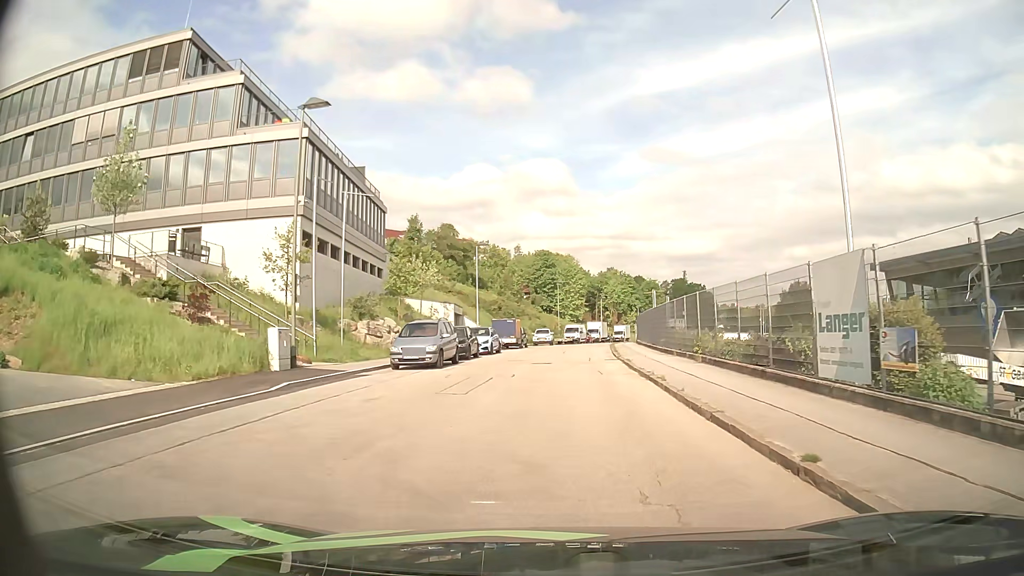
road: residential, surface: asphalt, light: Day
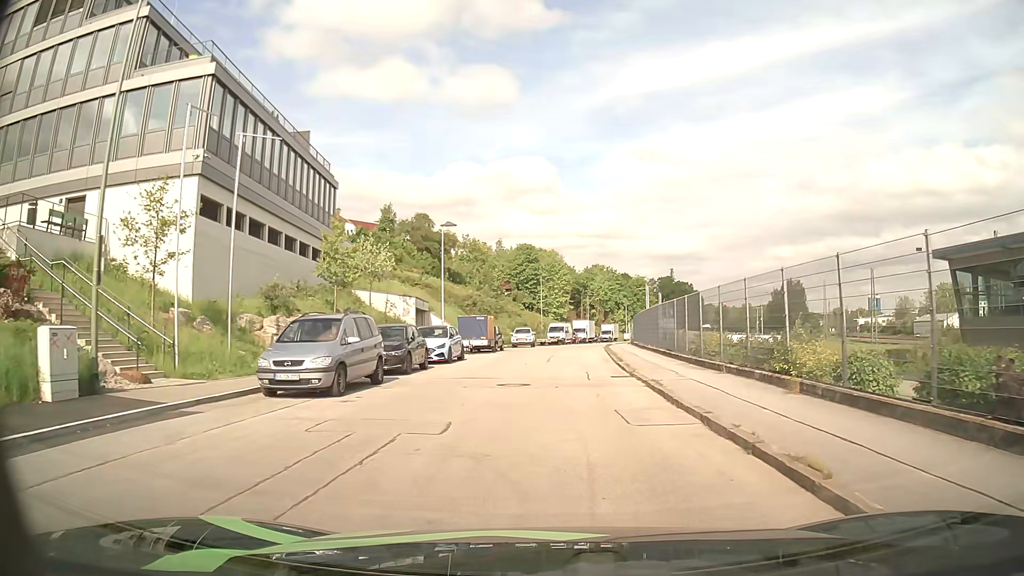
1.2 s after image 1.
(+0.1, +9.2) m; +2°
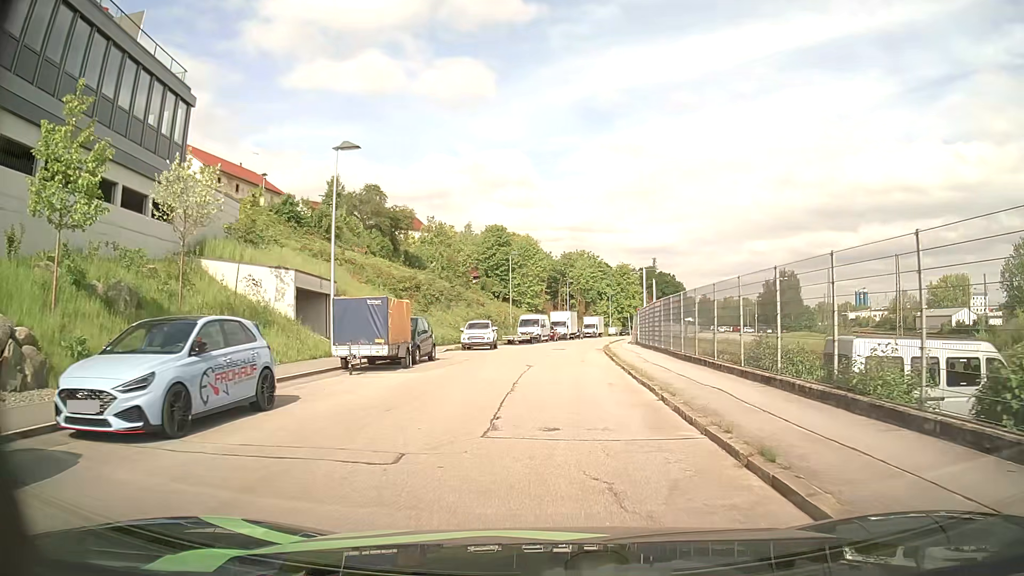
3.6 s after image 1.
(+0.3, +18.0) m; +1°
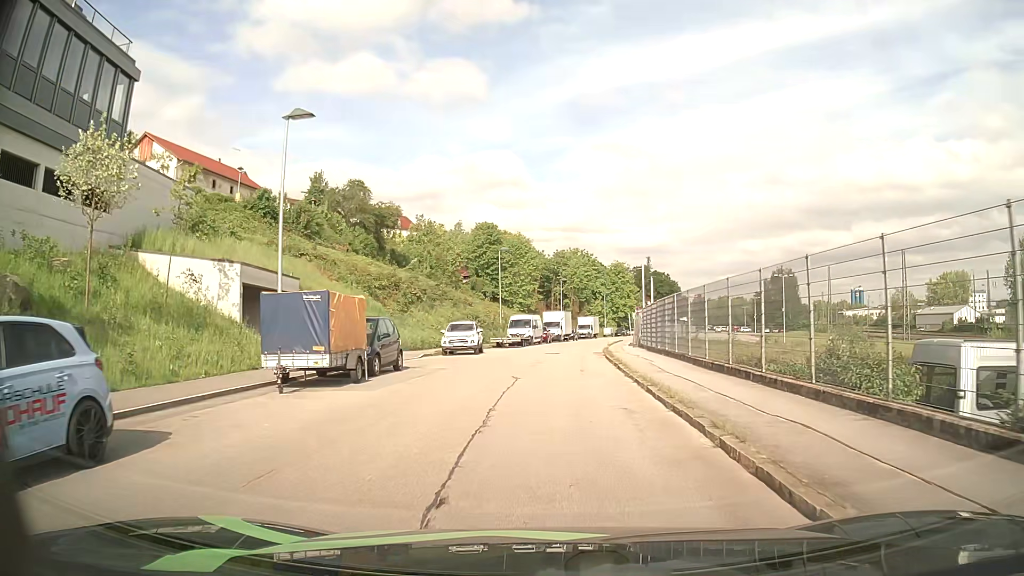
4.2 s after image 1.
(+0.1, +4.4) m; +1°
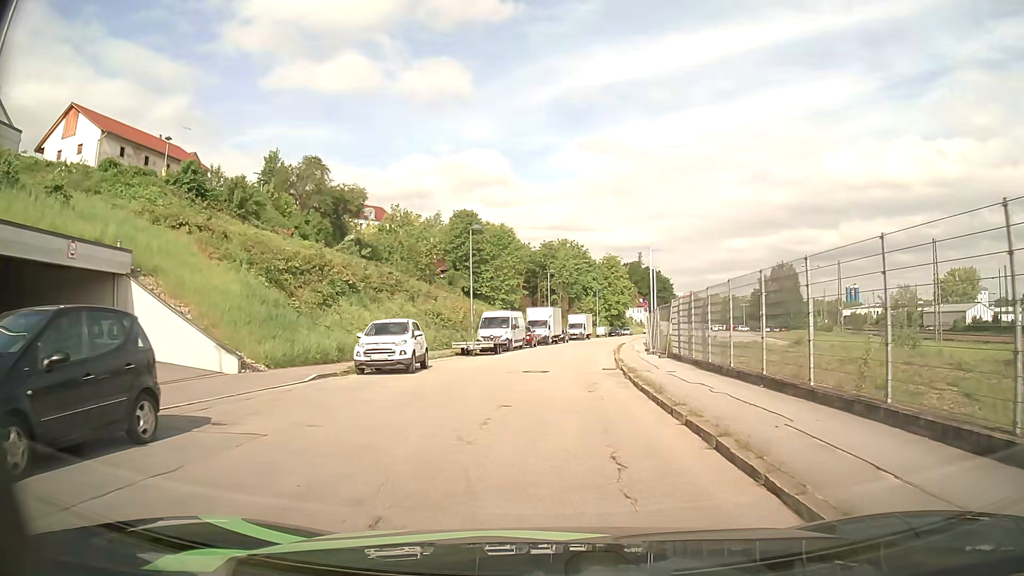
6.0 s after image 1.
(+0.2, +12.8) m; +2°
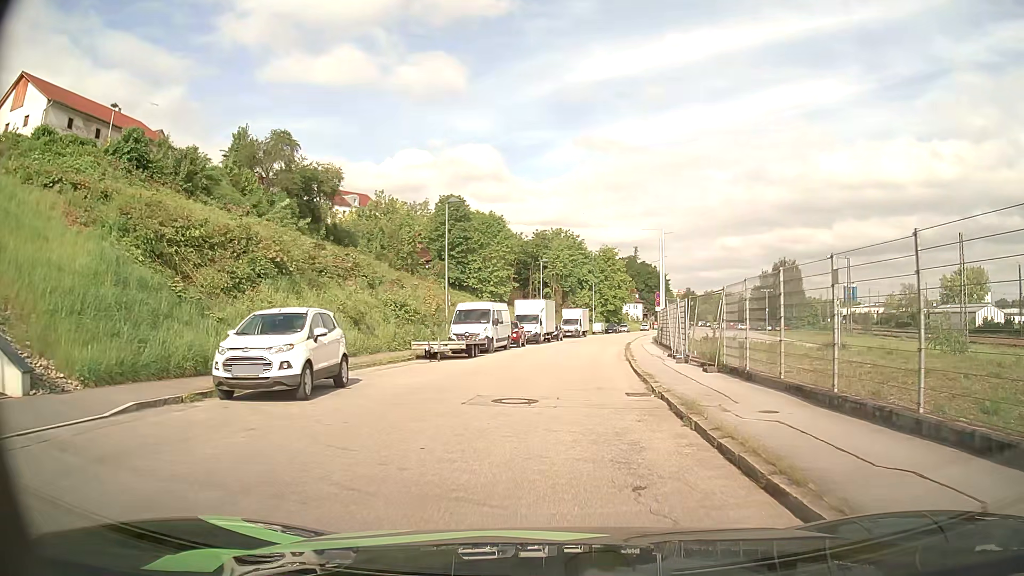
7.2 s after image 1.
(0.0, +8.3) m; +1°
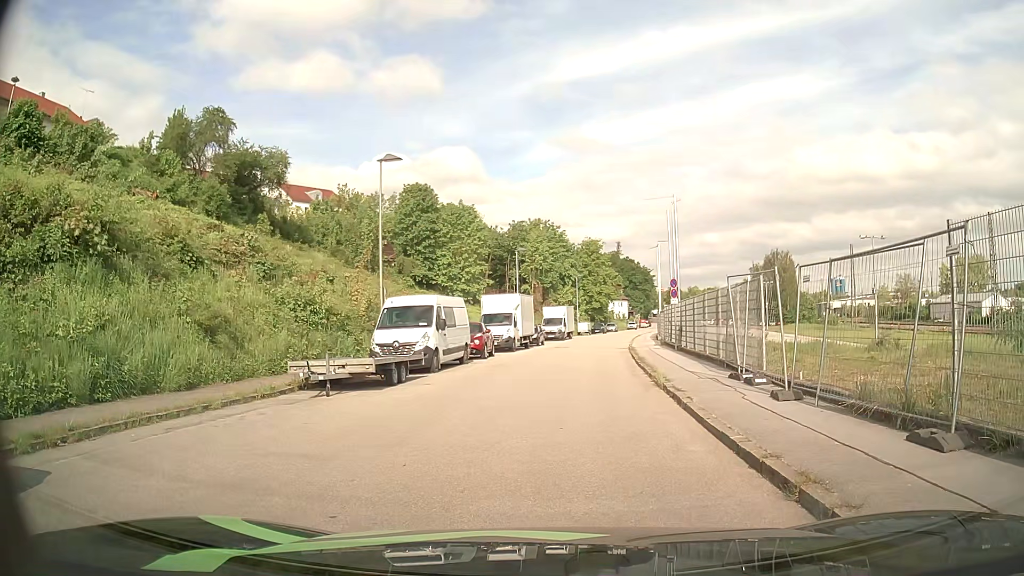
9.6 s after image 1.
(+0.1, +9.8) m; 0°
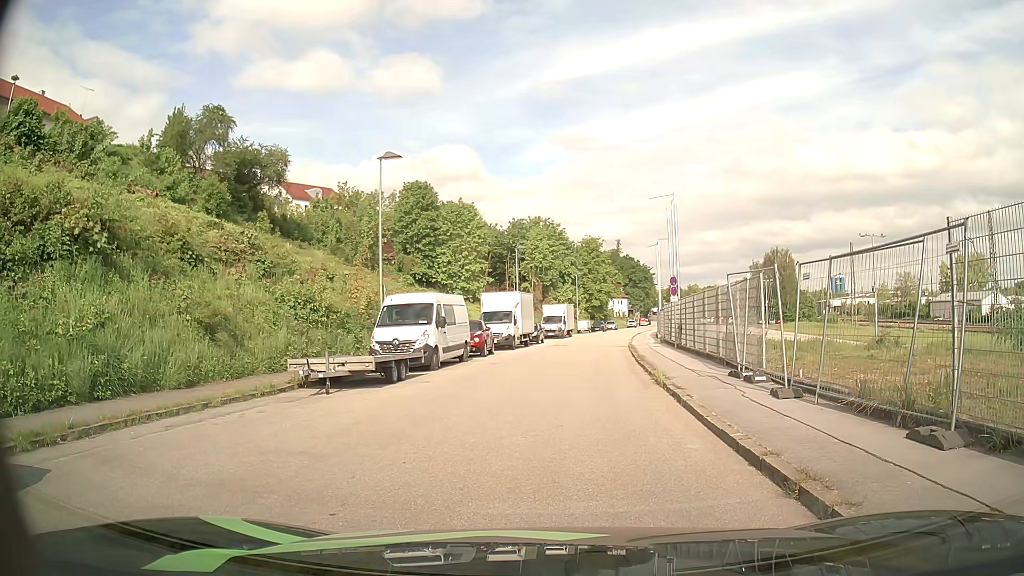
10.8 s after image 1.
(0.0, 0.0) m; 0°
(0, +10) (+1, +20) (+2, +30) (+4, +40) (+5, +50) (+7, +60) (+9, +69) (+11, +79) (+13, +89) (+16, +99) m
